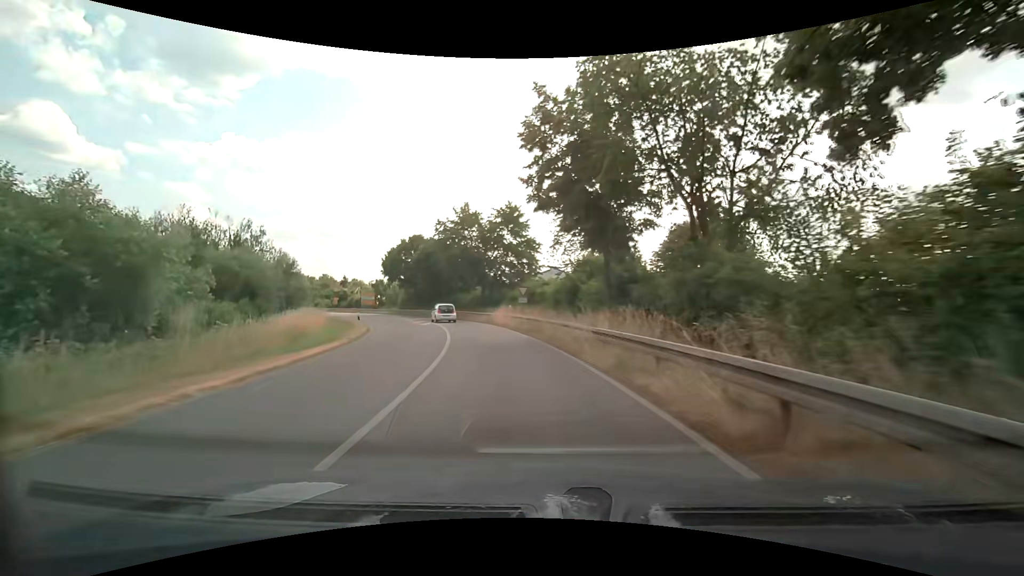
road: primary_link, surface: asphalt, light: Day
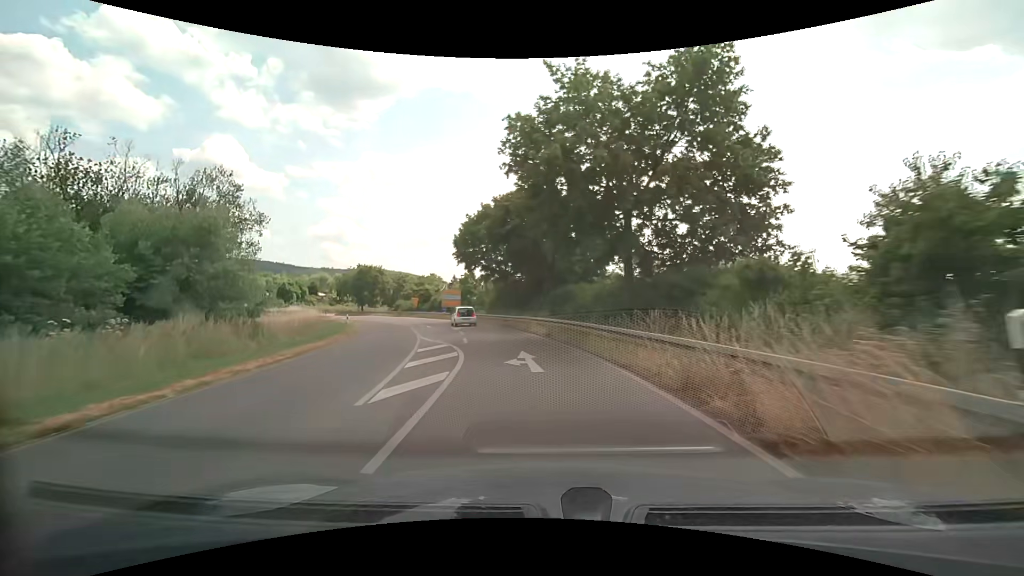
(-3.9, +28.7) m; -14°
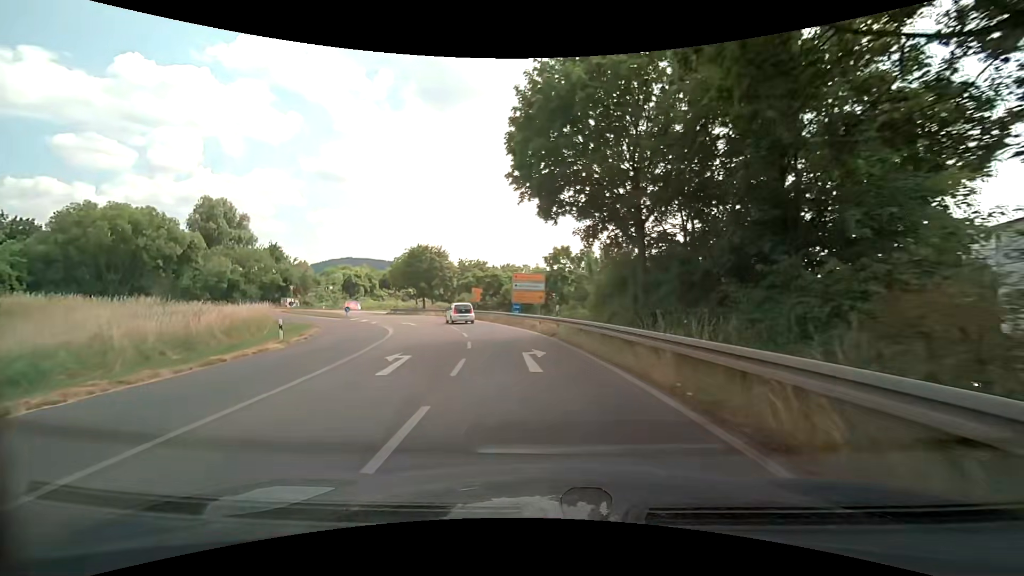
(-2.9, +27.7) m; -12°
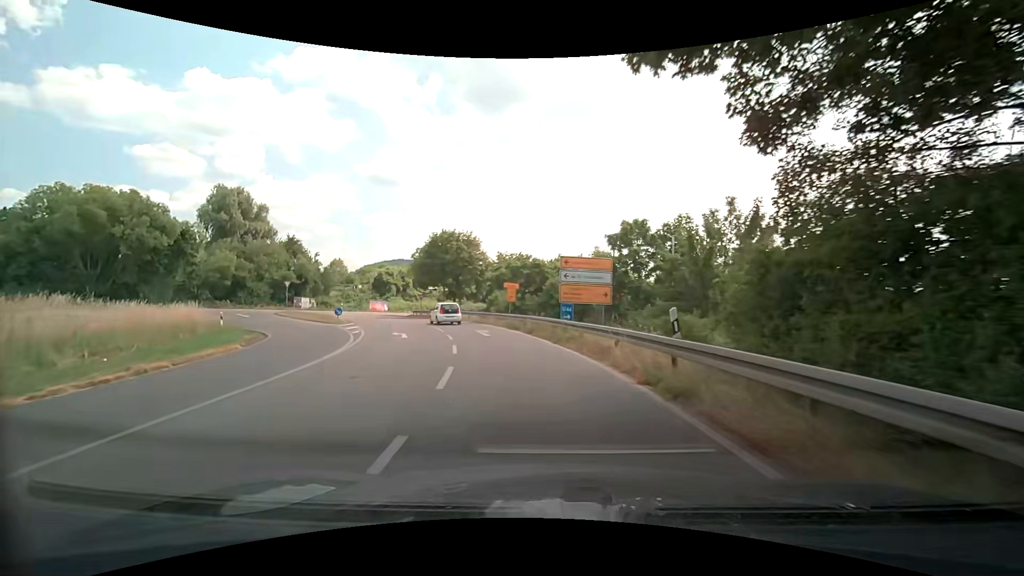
(-0.7, +13.5) m; -5°
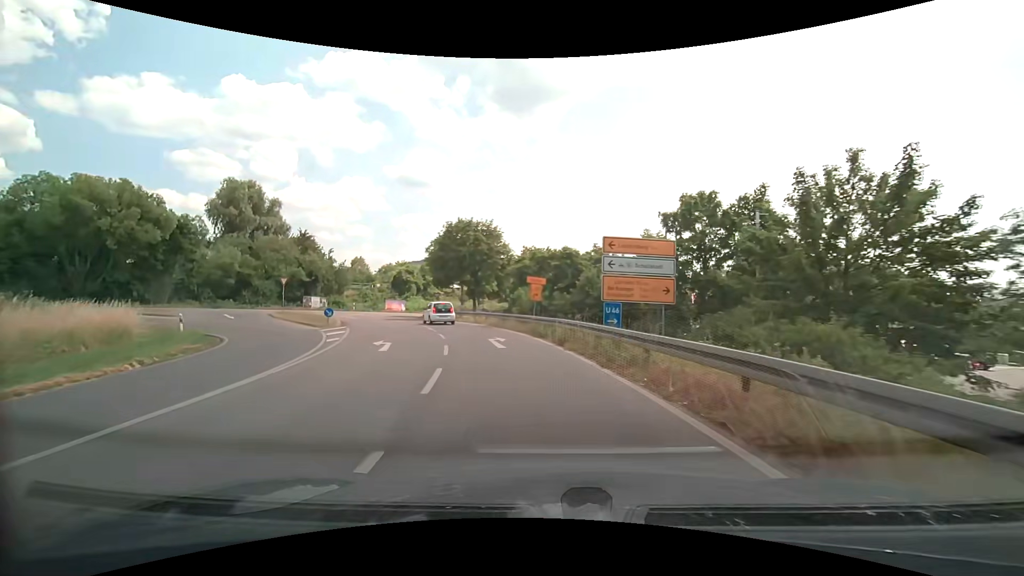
(-0.2, +6.6) m; -3°
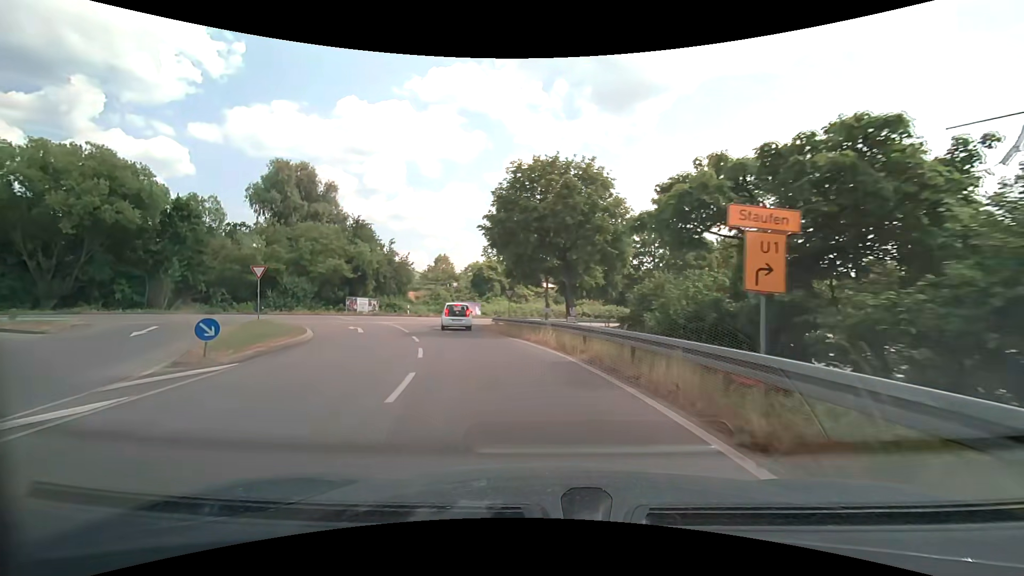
(-1.8, +18.9) m; -12°
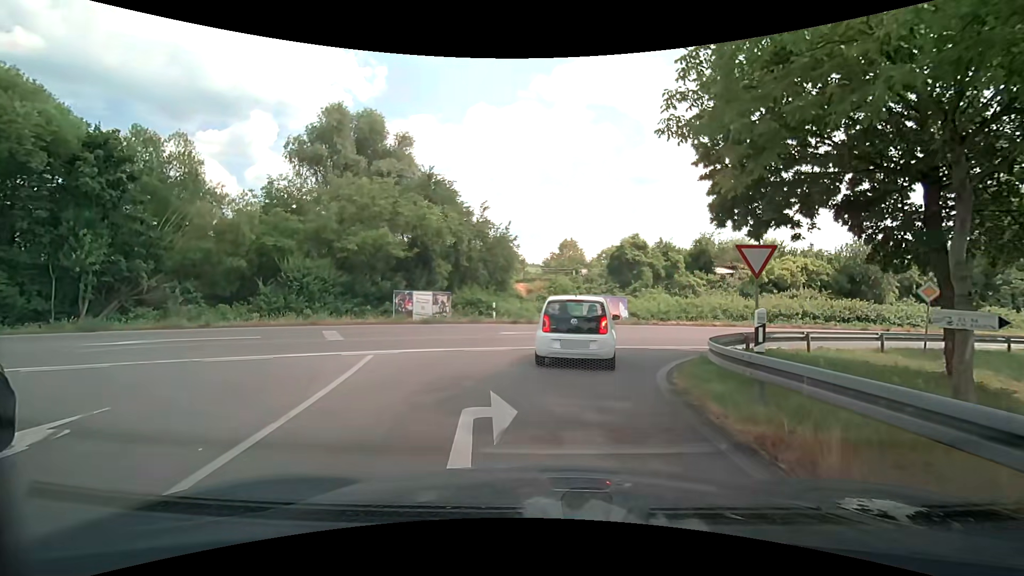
(-3.3, +22.6) m; -16°
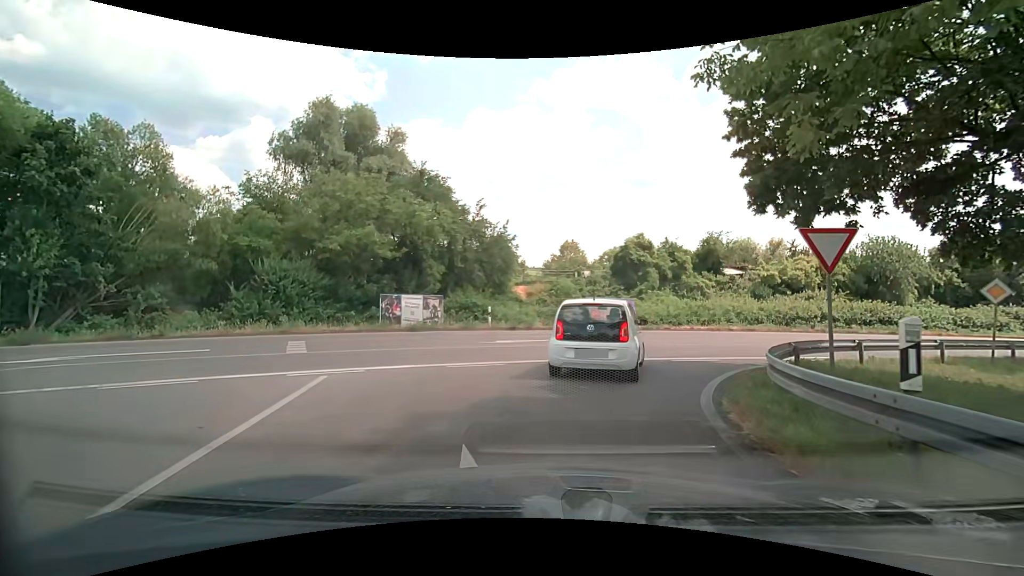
(0.0, +2.5) m; -1°
